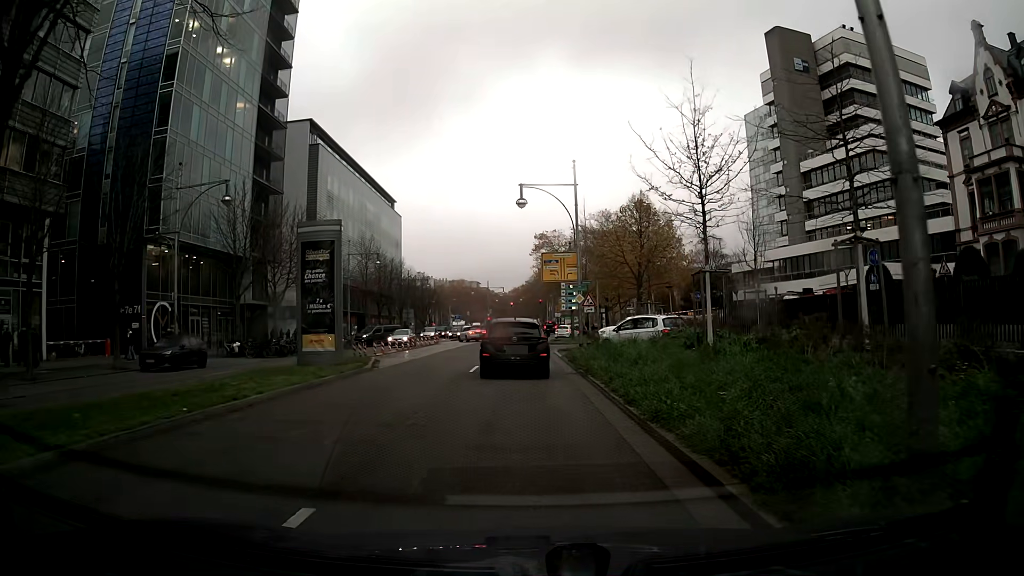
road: primary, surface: asphalt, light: Day
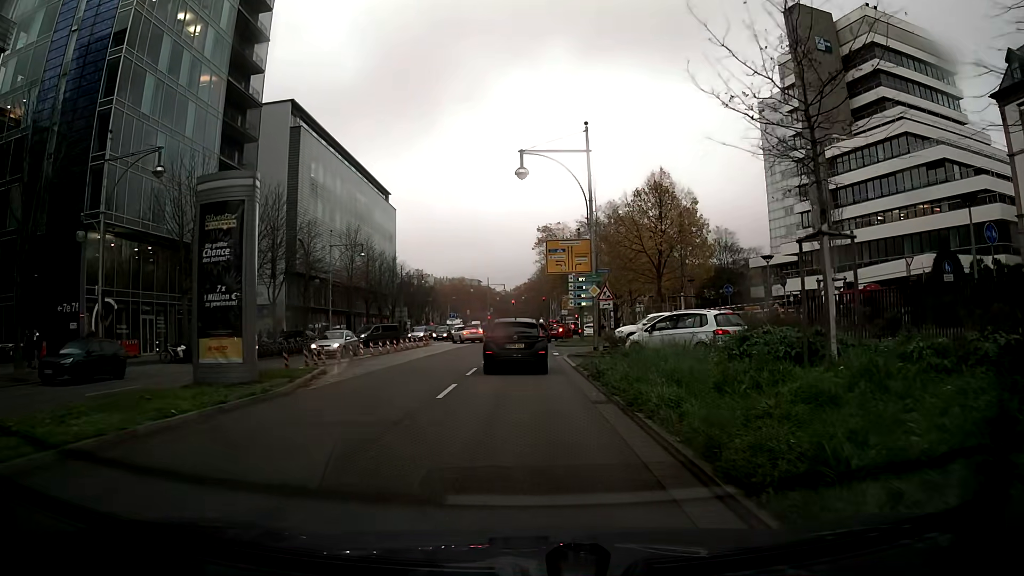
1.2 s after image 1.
(0.0, +7.5) m; 0°
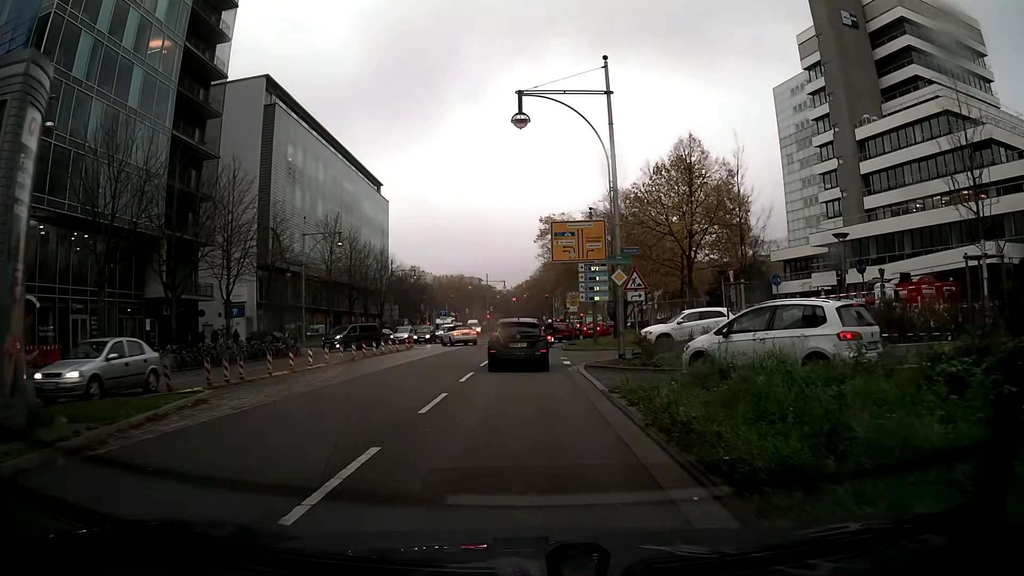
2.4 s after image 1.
(0.0, +8.1) m; 0°
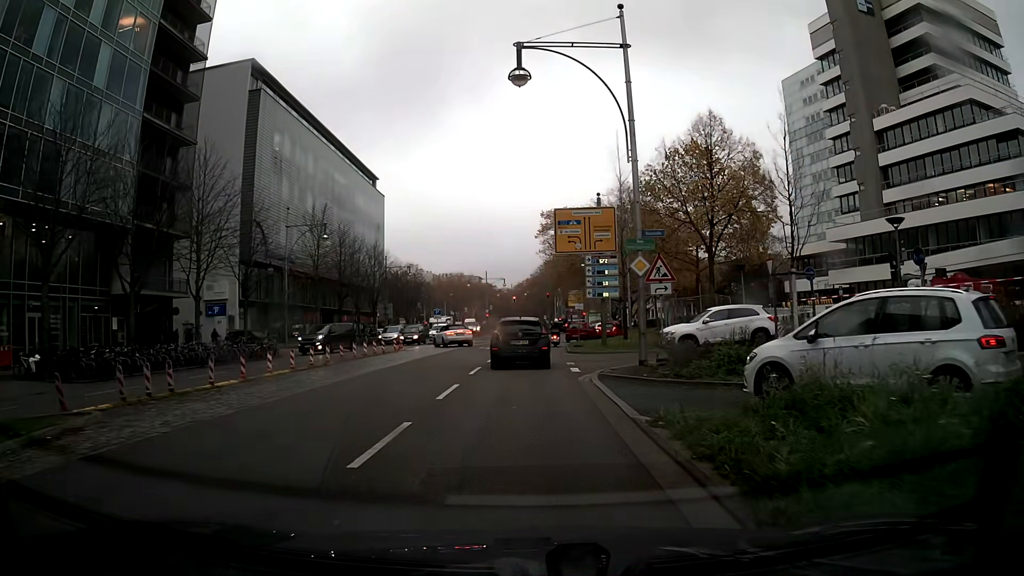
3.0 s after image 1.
(0.0, +4.1) m; 0°
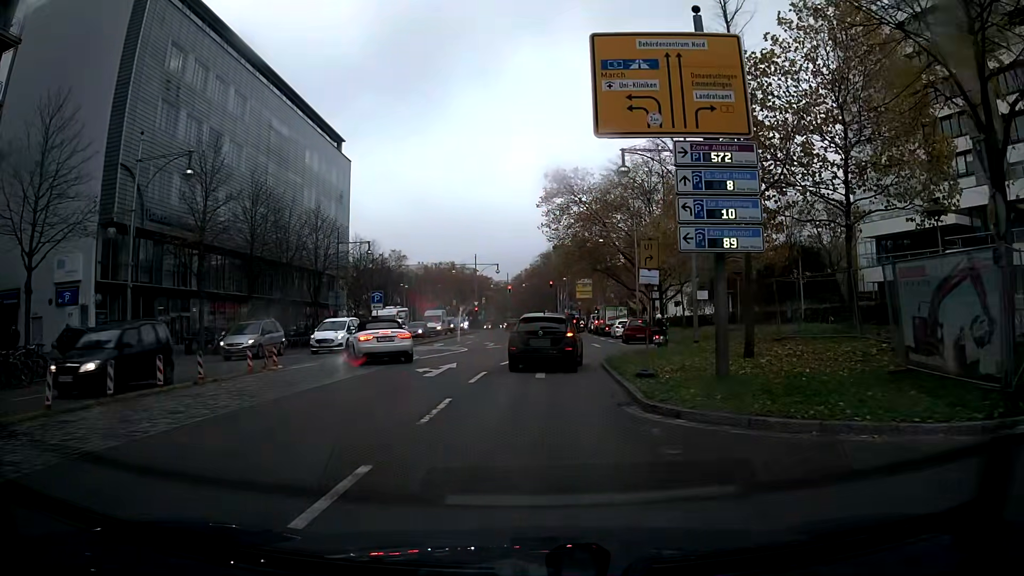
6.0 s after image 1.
(-0.1, +21.2) m; 0°
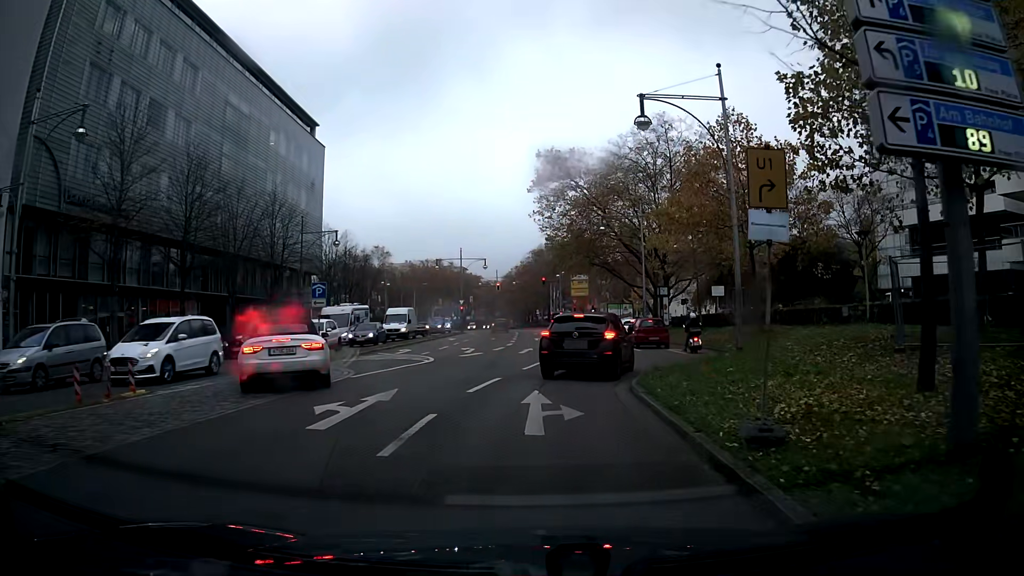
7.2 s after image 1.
(0.0, +7.9) m; +1°
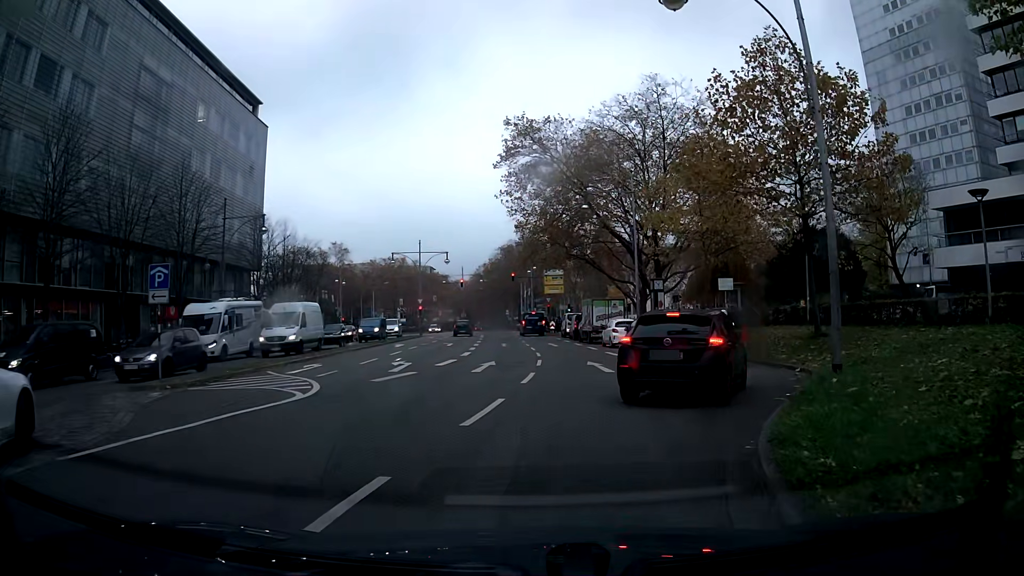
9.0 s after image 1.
(+0.3, +9.6) m; +3°
